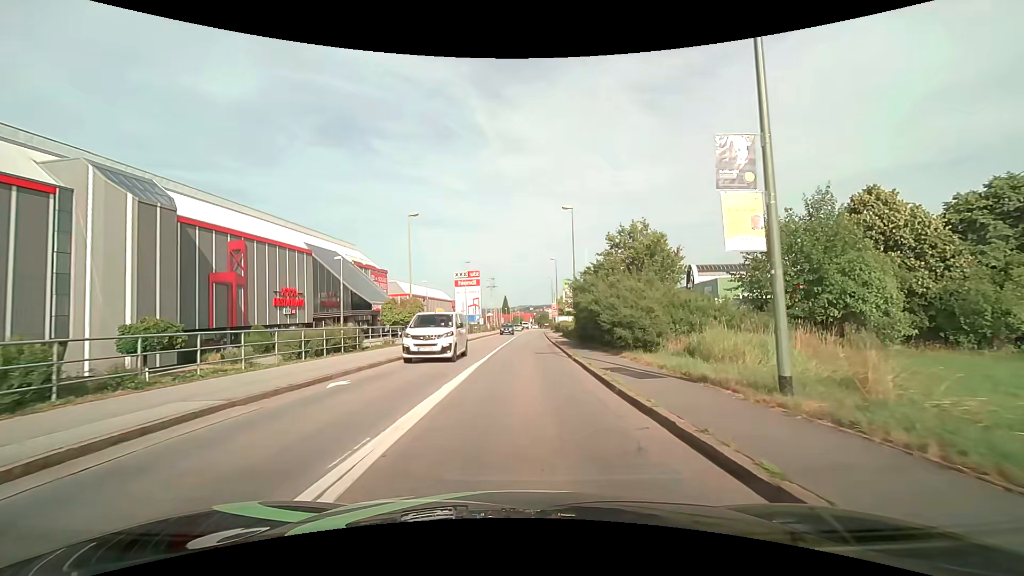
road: tertiary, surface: asphalt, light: Day
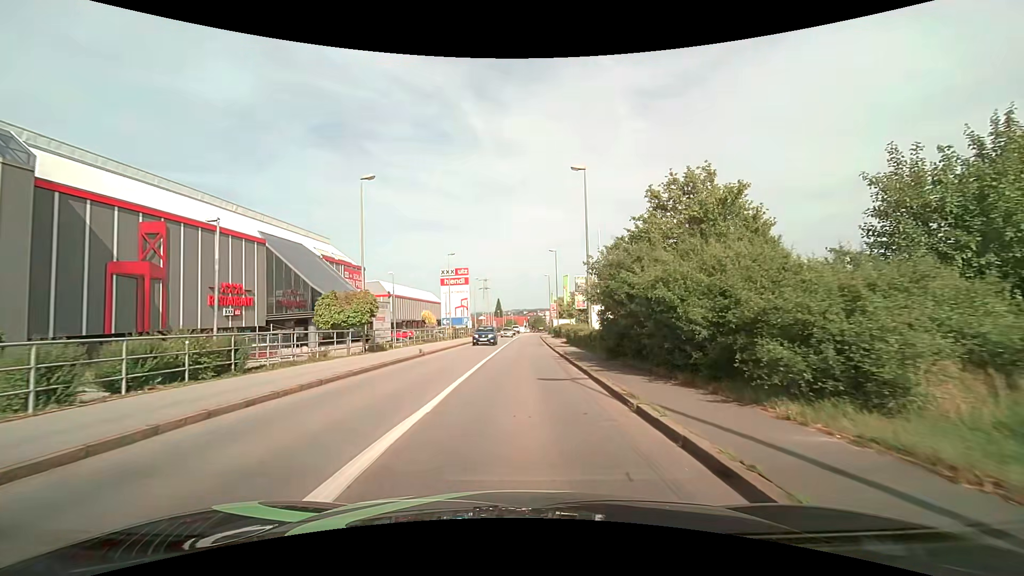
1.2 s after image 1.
(+0.1, +10.4) m; +1°
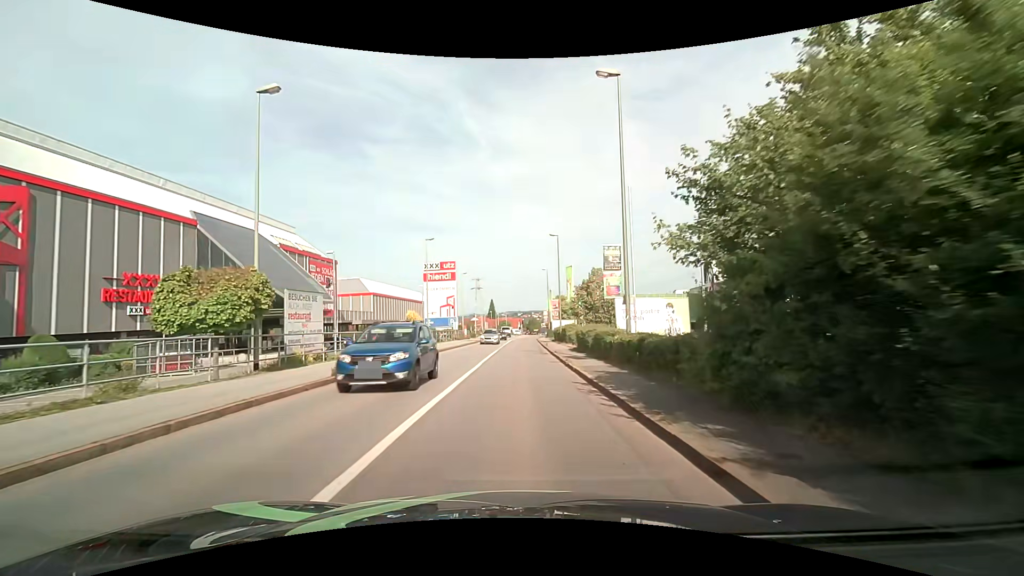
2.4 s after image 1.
(0.0, +10.8) m; +1°
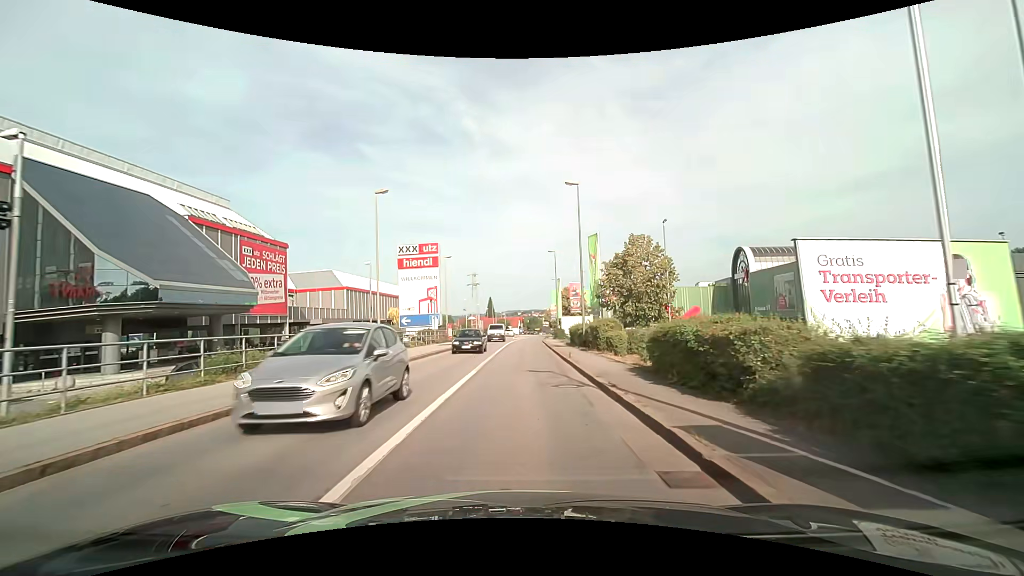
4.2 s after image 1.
(0.0, +16.5) m; 0°
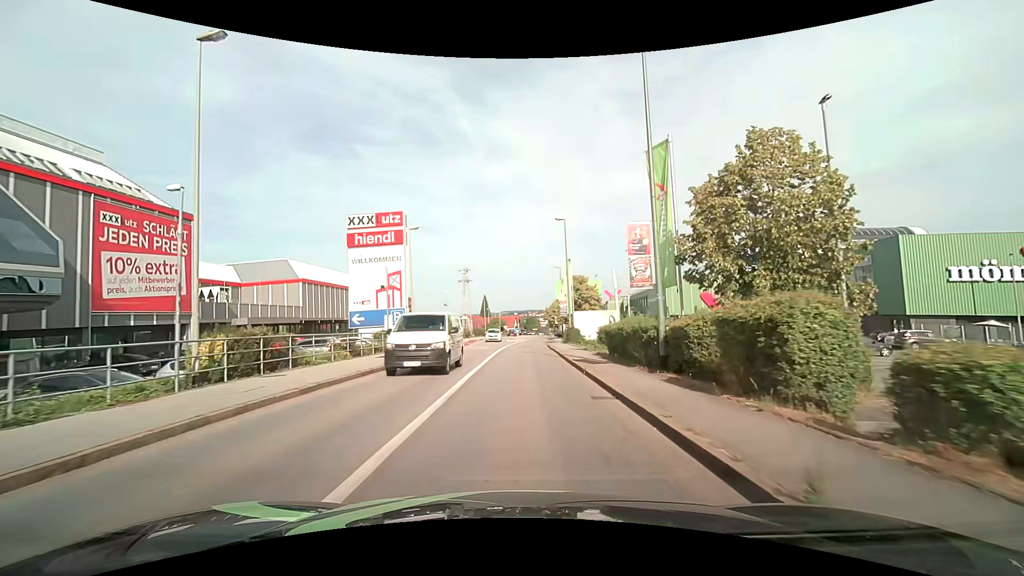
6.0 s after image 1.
(0.0, +16.9) m; -1°
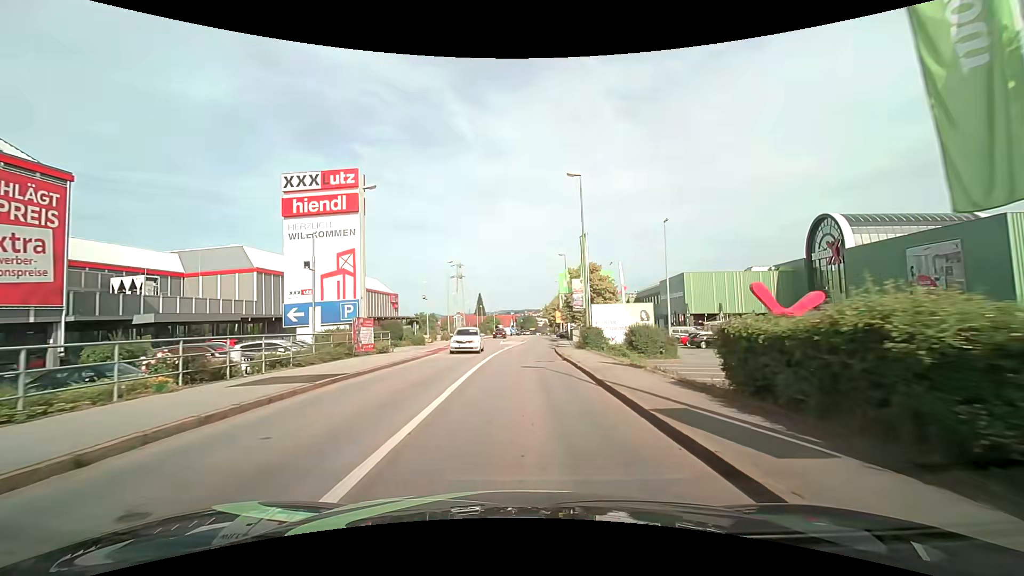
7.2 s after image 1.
(+0.2, +11.9) m; +1°
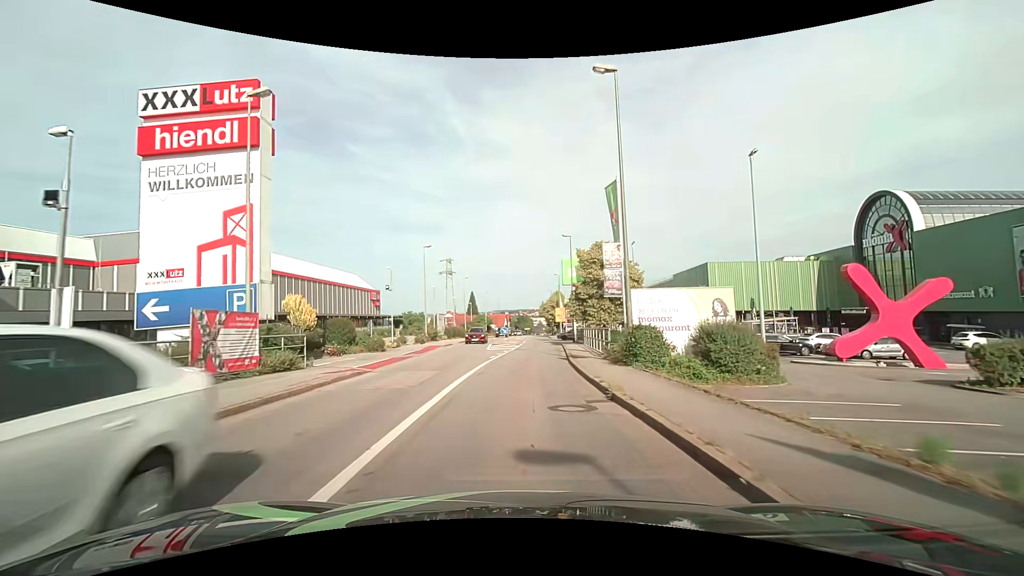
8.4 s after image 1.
(+0.1, +12.0) m; +1°
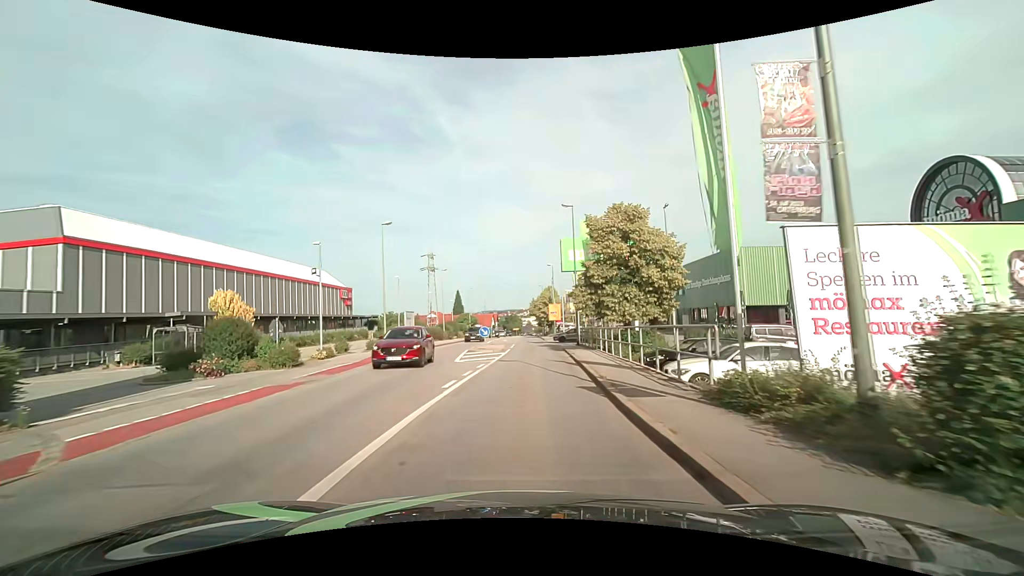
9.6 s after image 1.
(+0.1, +11.5) m; +2°
(0, +10) (0, +20) (0, +30) (+1, +40) (+1, +50) (+1, +60) (+1, +70) (+1, +80) (+1, +90) (+1, +100) m
